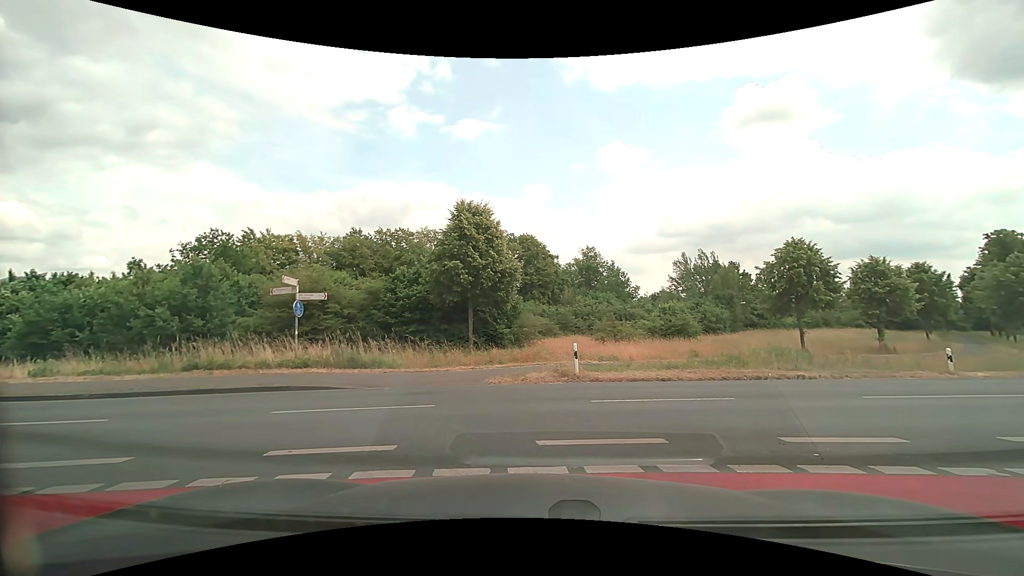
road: tertiary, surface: asphalt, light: Day
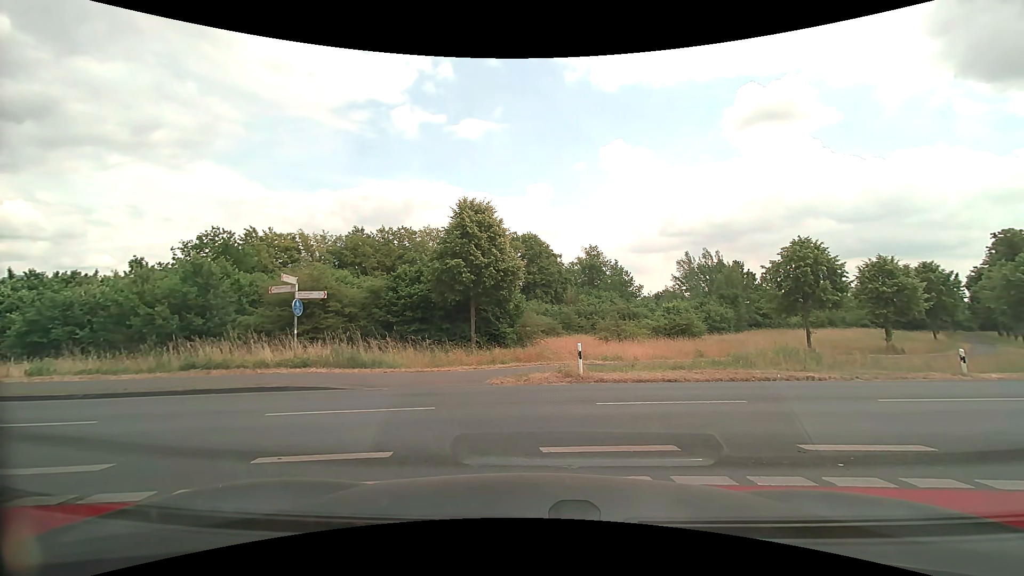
(0.0, +0.4) m; 0°
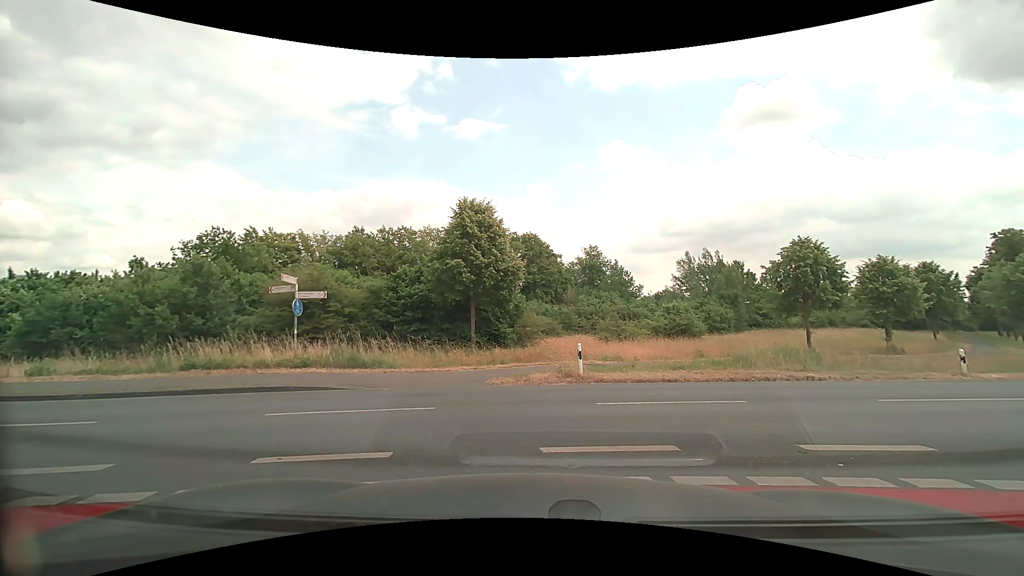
(0.0, 0.0) m; 0°
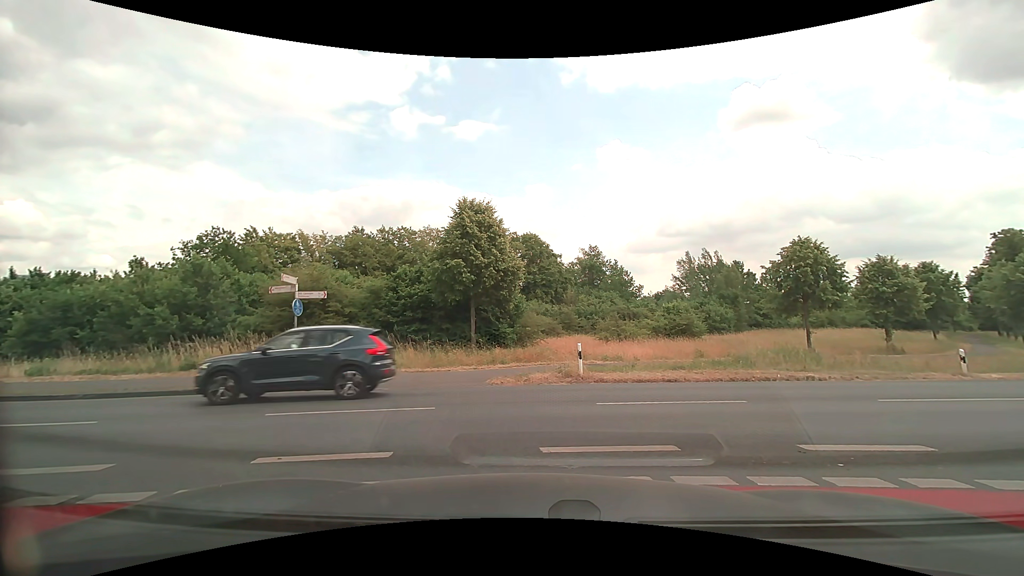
(0.0, 0.0) m; 0°
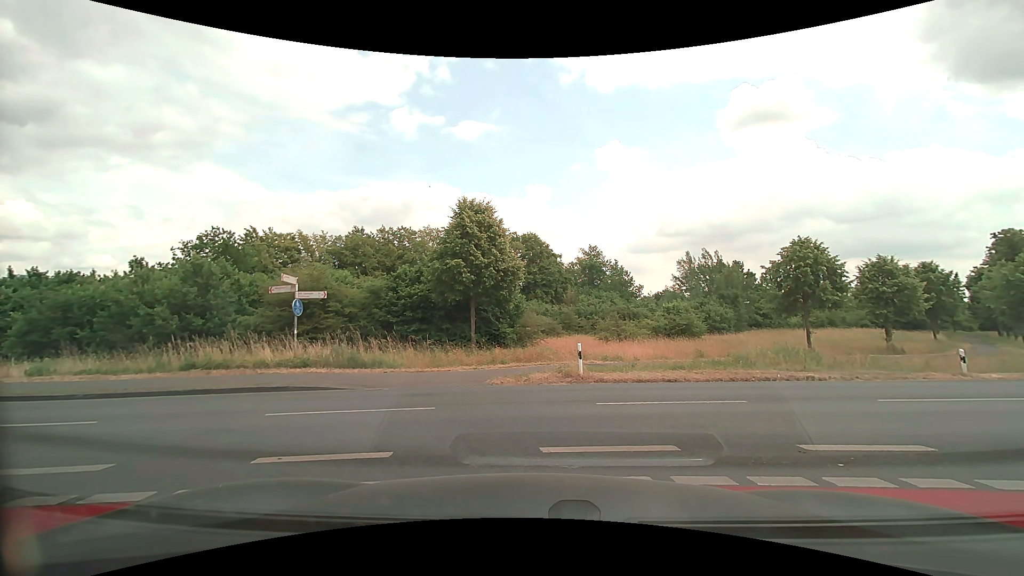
(0.0, 0.0) m; 0°
